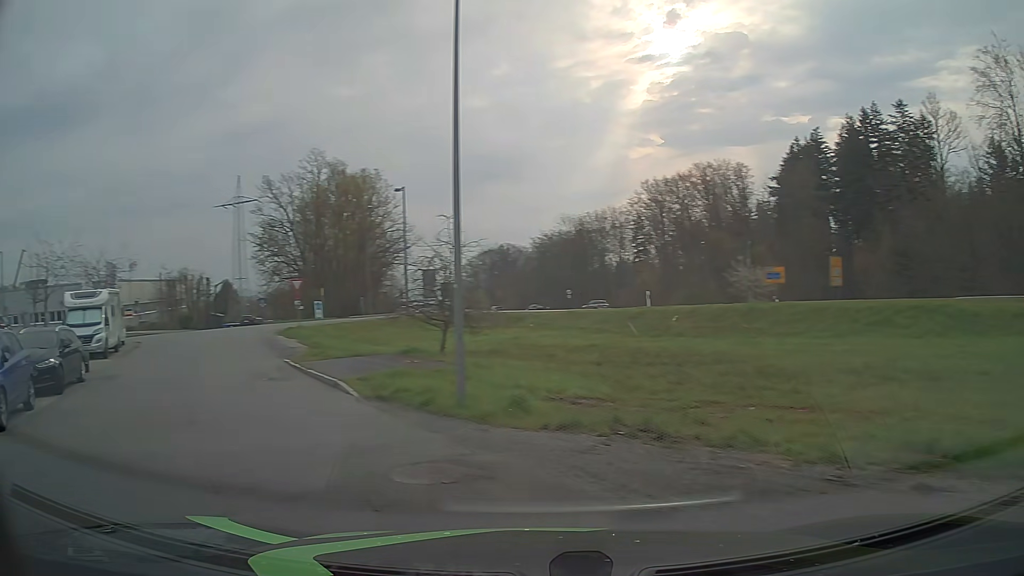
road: residential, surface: asphalt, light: Day
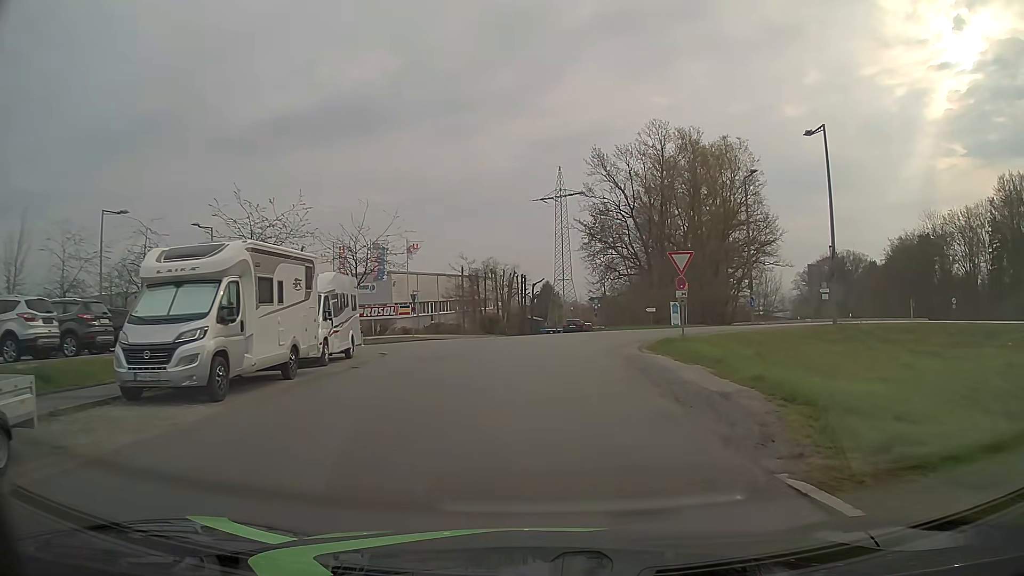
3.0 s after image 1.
(-7.0, +15.9) m; -28°
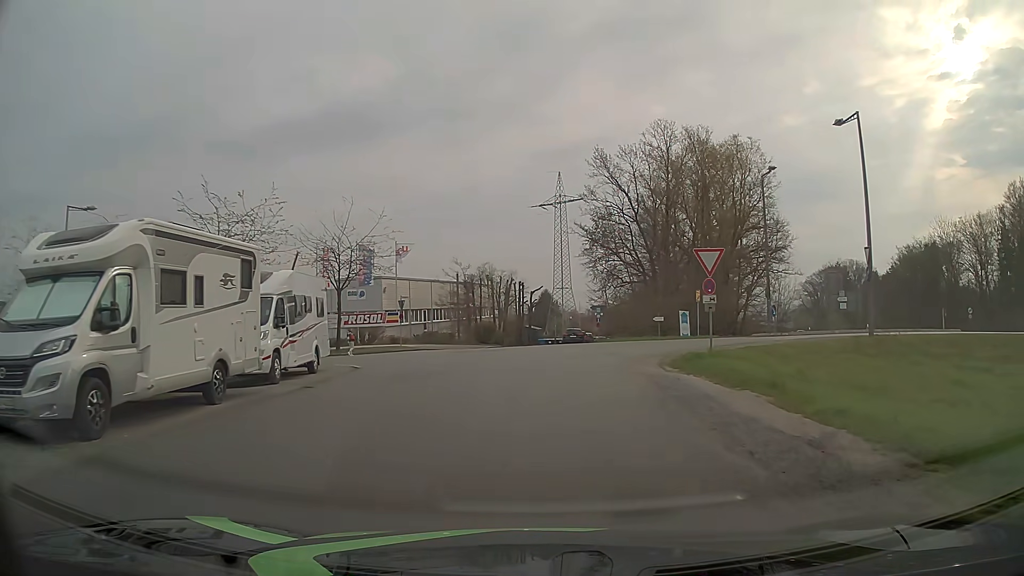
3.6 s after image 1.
(0.0, +3.6) m; +1°
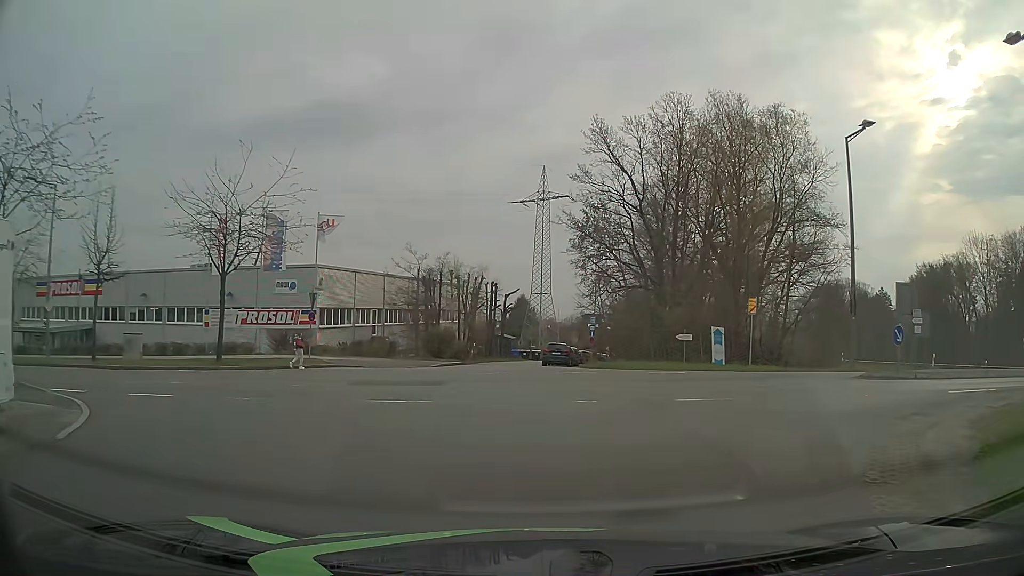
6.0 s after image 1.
(0.0, +13.5) m; +1°
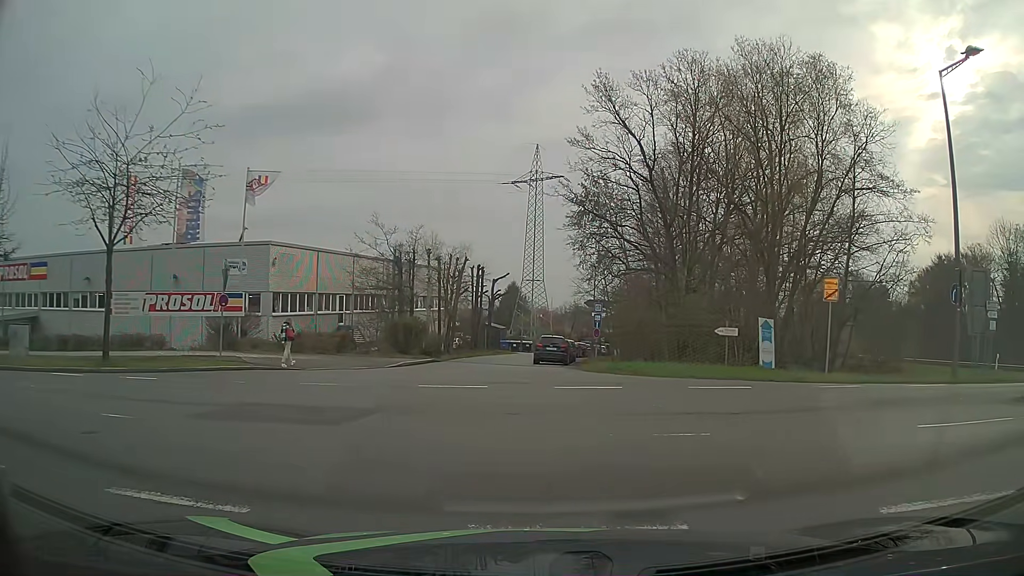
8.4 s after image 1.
(+0.1, +7.6) m; +3°
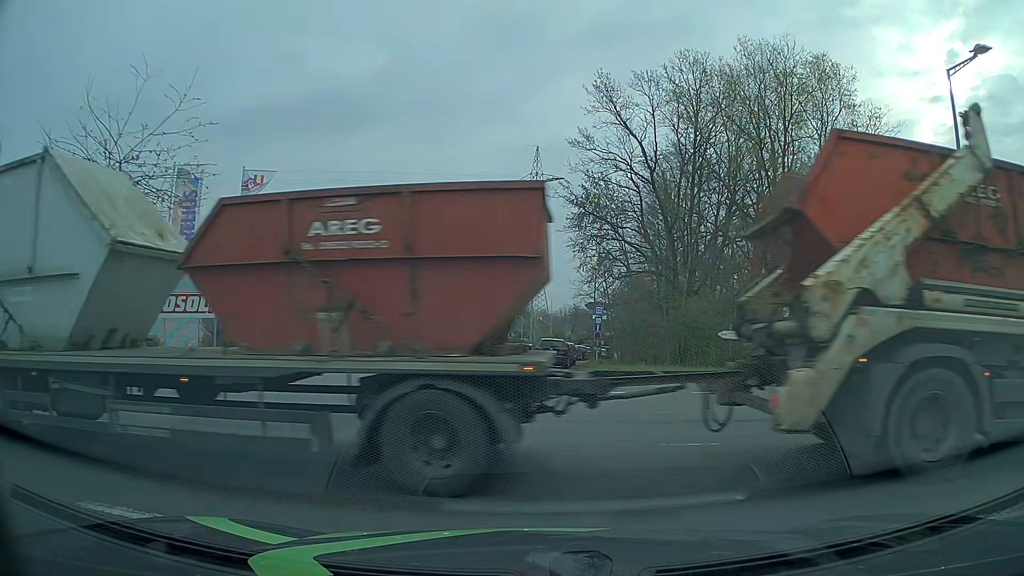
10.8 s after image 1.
(0.0, +0.5) m; 0°
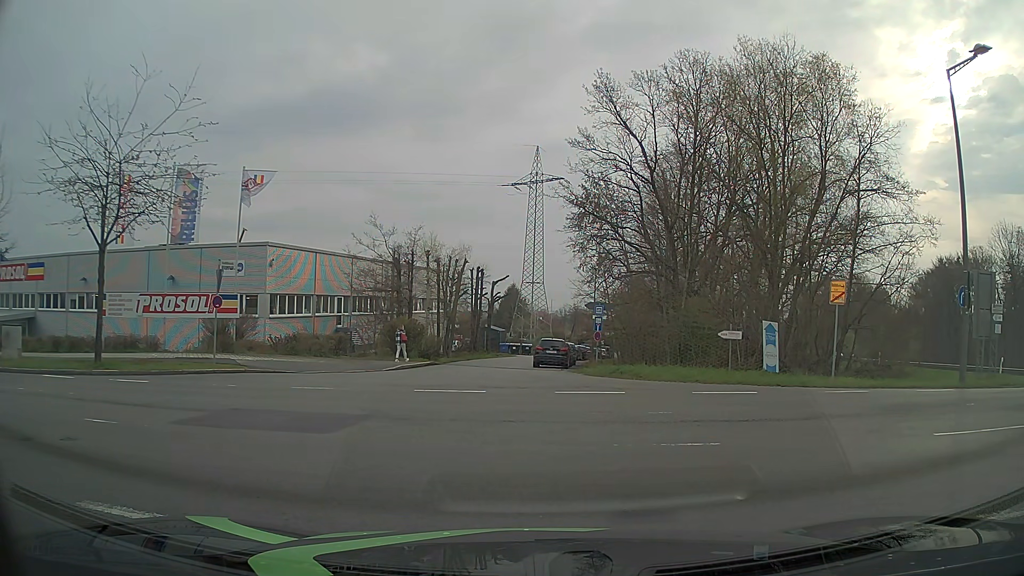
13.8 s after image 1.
(0.0, 0.0) m; 0°
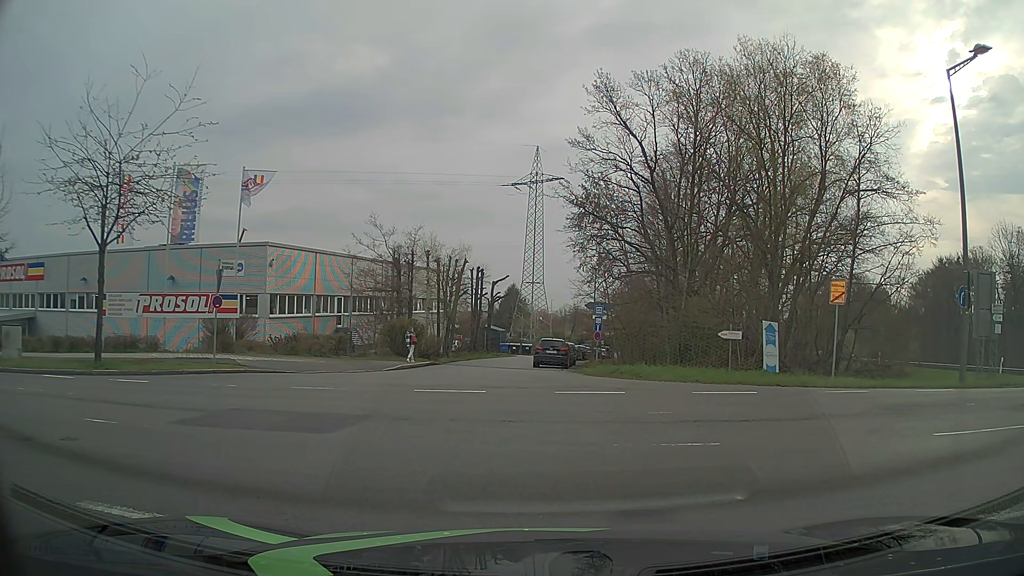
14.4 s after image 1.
(0.0, 0.0) m; 0°
(-4, +9) (-12, +14) (-22, +16) (-32, +17) (-42, +18) (-52, +19) (-62, +20) (-72, +22) (-81, +24) (-91, +26) m
